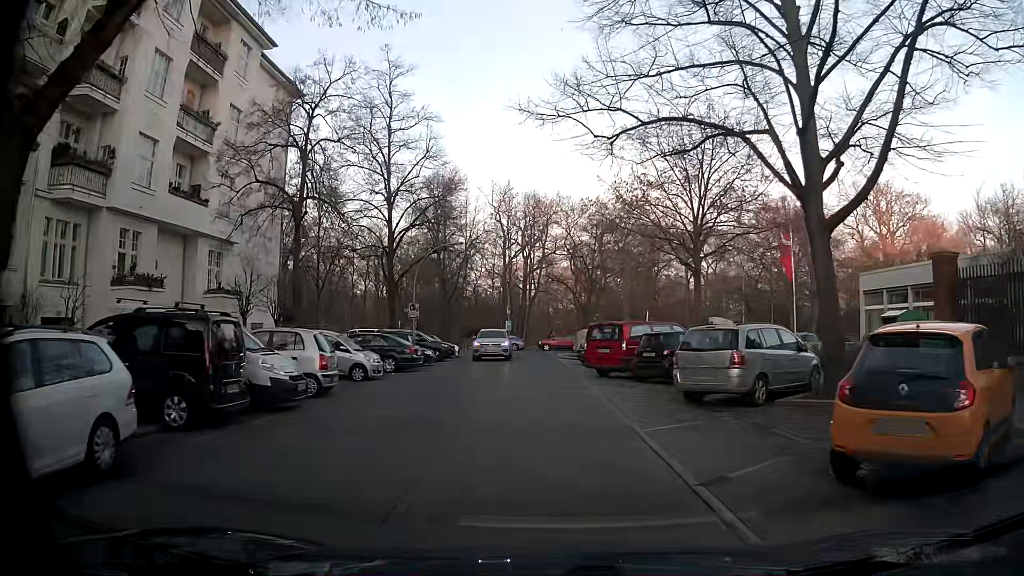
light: Day
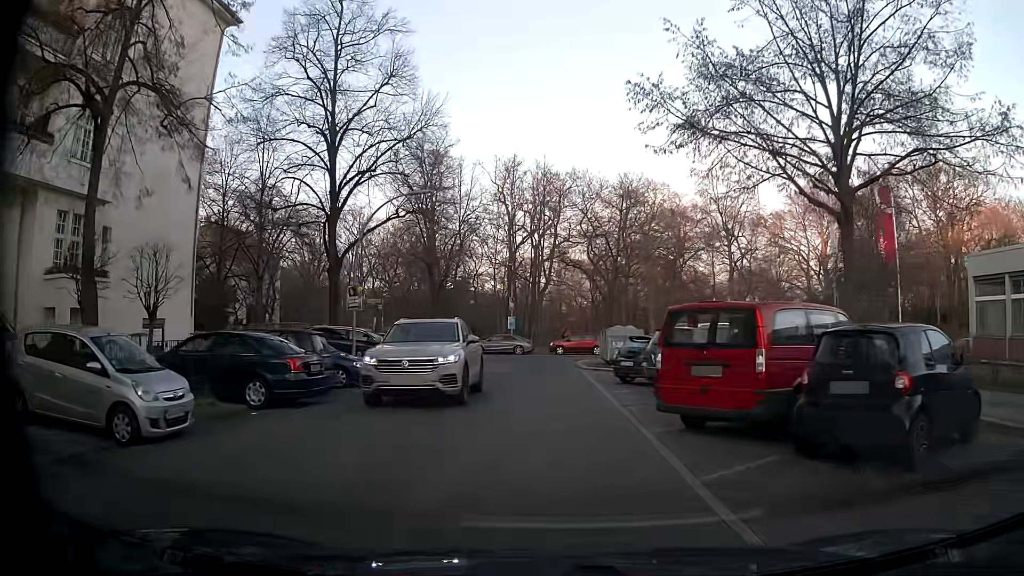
(-0.2, +13.1) m; -1°
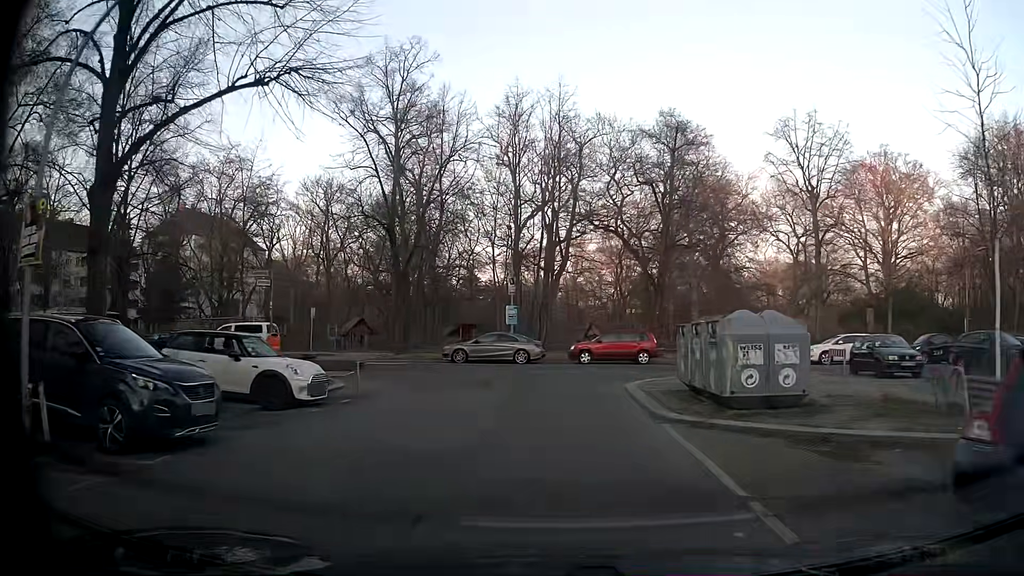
(-0.2, +16.3) m; 0°
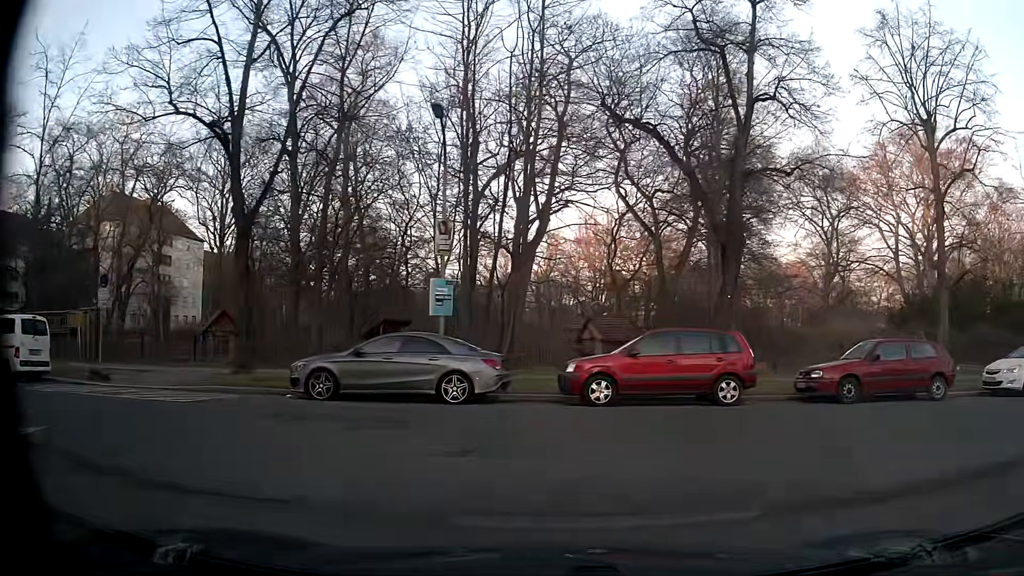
(-0.3, +16.3) m; +1°
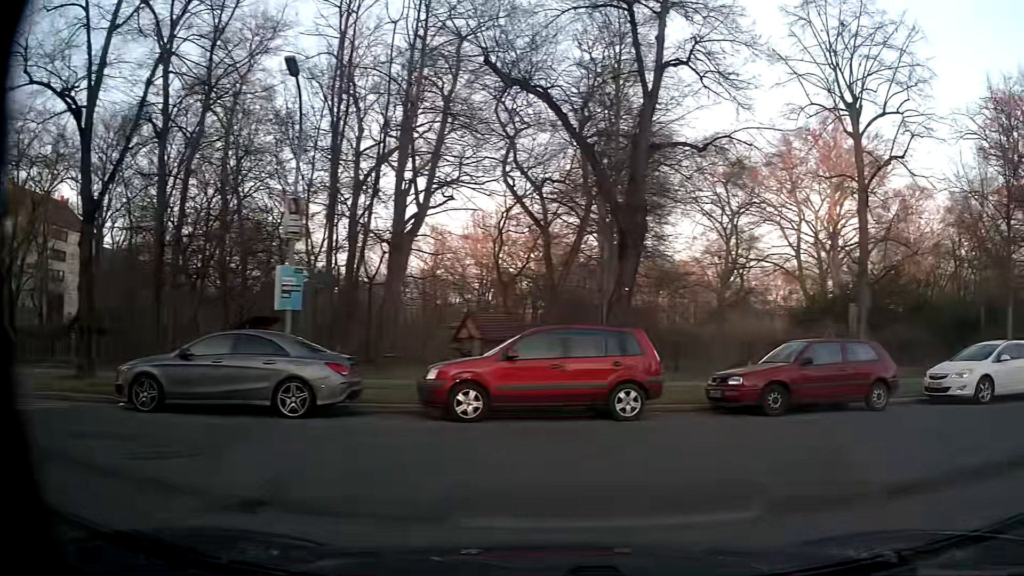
(+0.2, +2.5) m; +10°
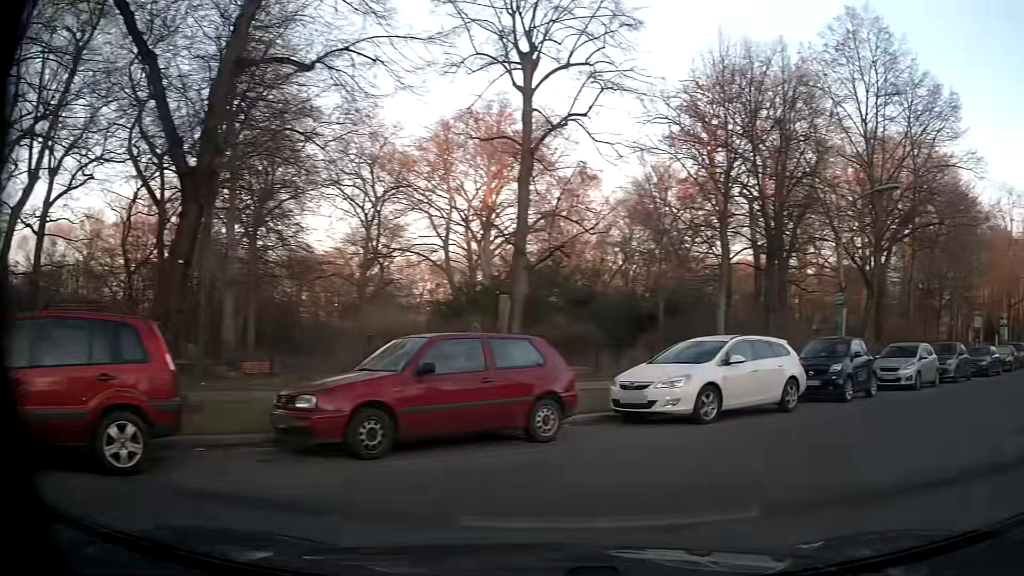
(+1.2, +4.6) m; +30°
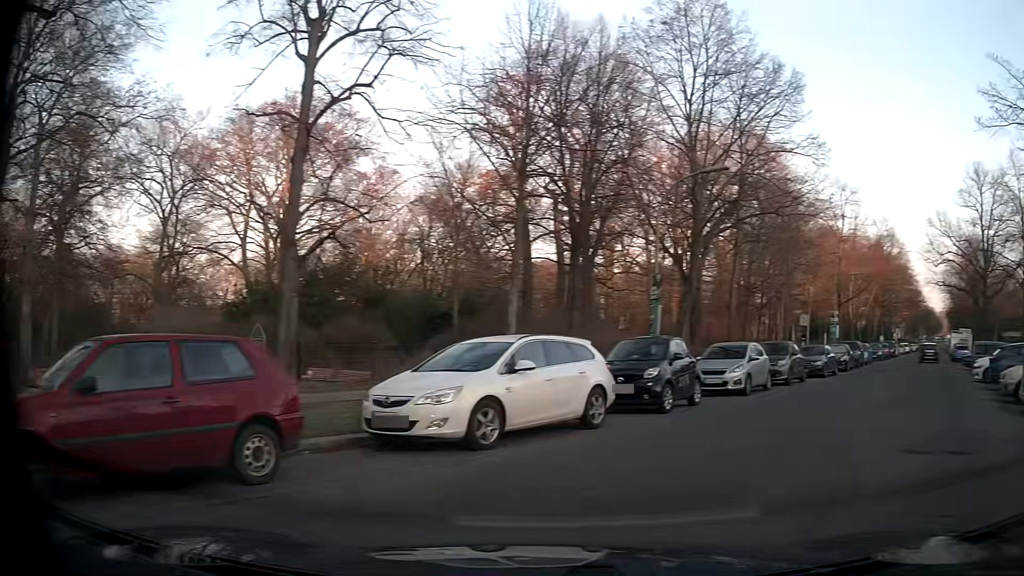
(+0.4, +2.6) m; +17°
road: residential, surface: asphalt
